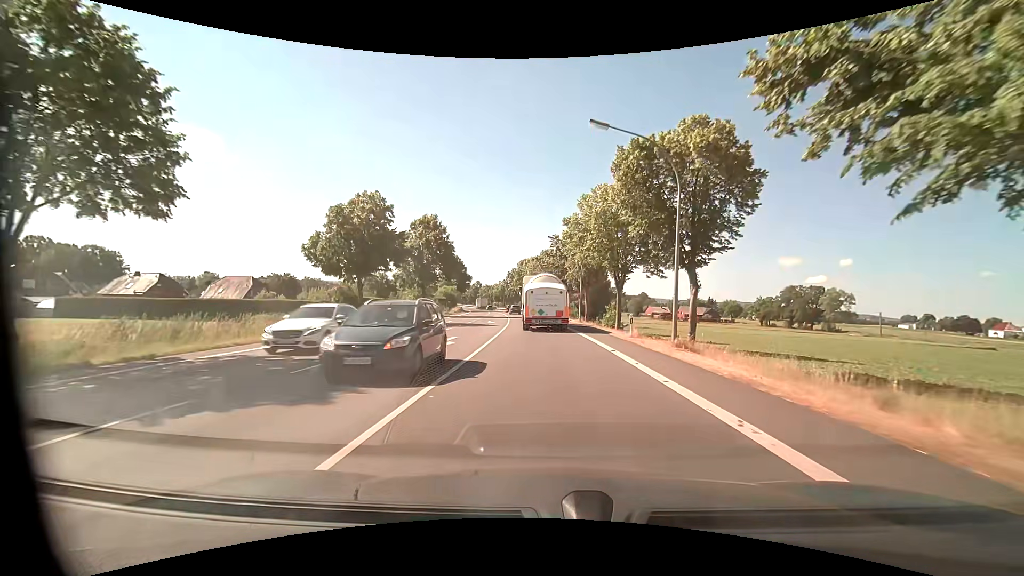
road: primary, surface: asphalt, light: Day
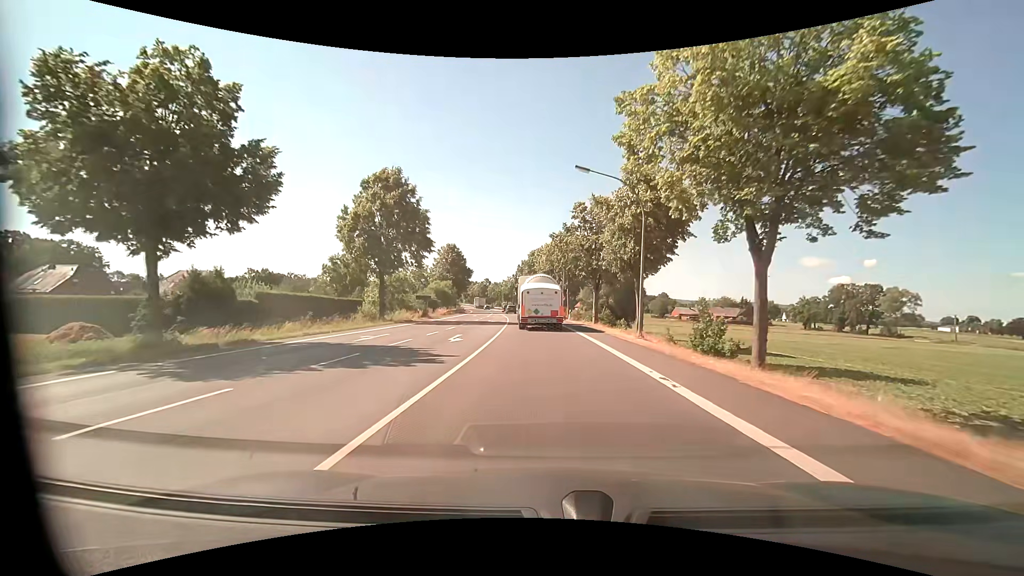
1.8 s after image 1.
(-0.4, +23.4) m; -2°
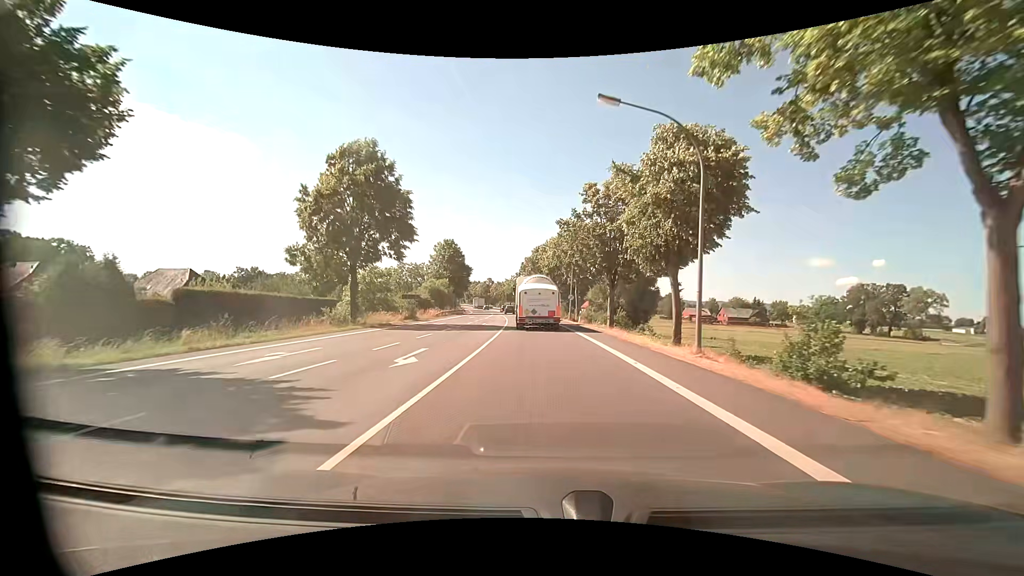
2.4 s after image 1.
(0.0, +8.0) m; 0°
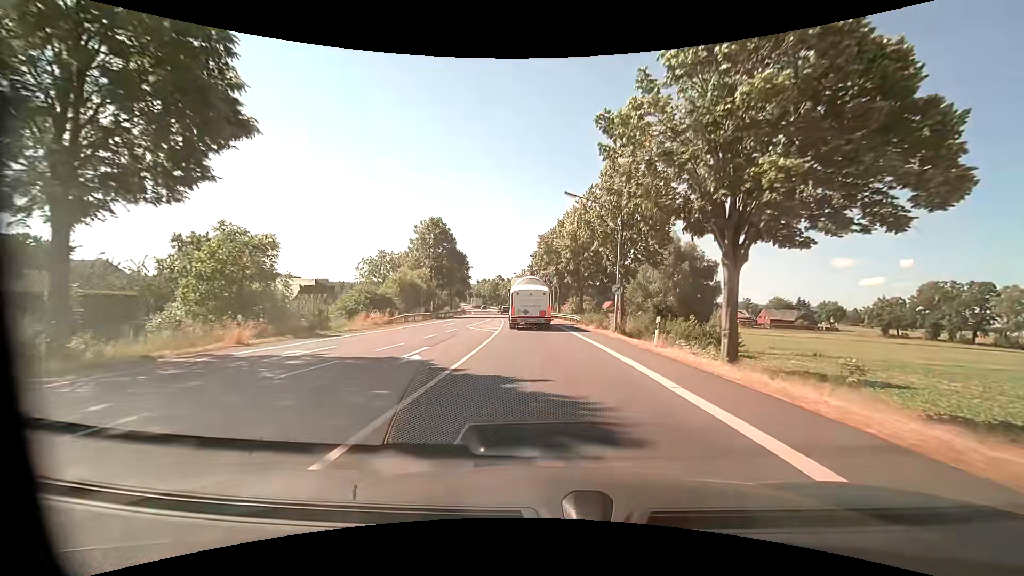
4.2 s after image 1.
(-0.4, +24.5) m; -2°
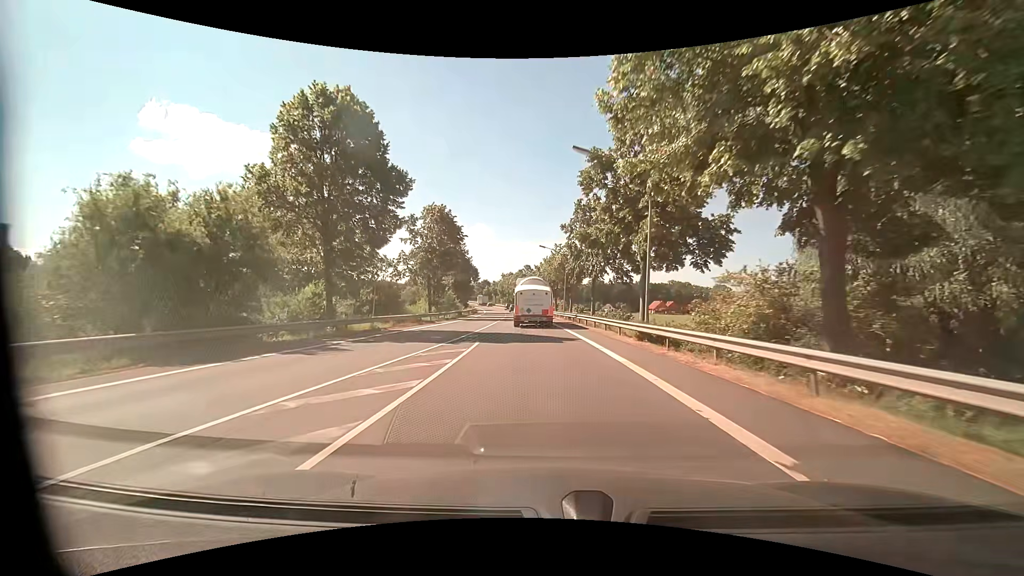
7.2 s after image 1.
(-1.6, +42.9) m; -4°
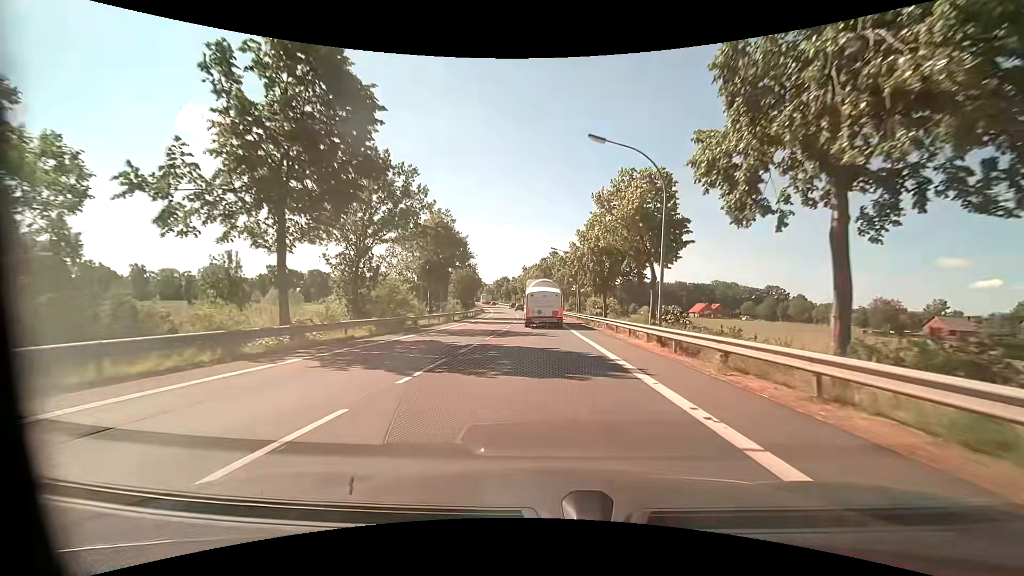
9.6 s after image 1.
(-1.1, +36.3) m; -3°
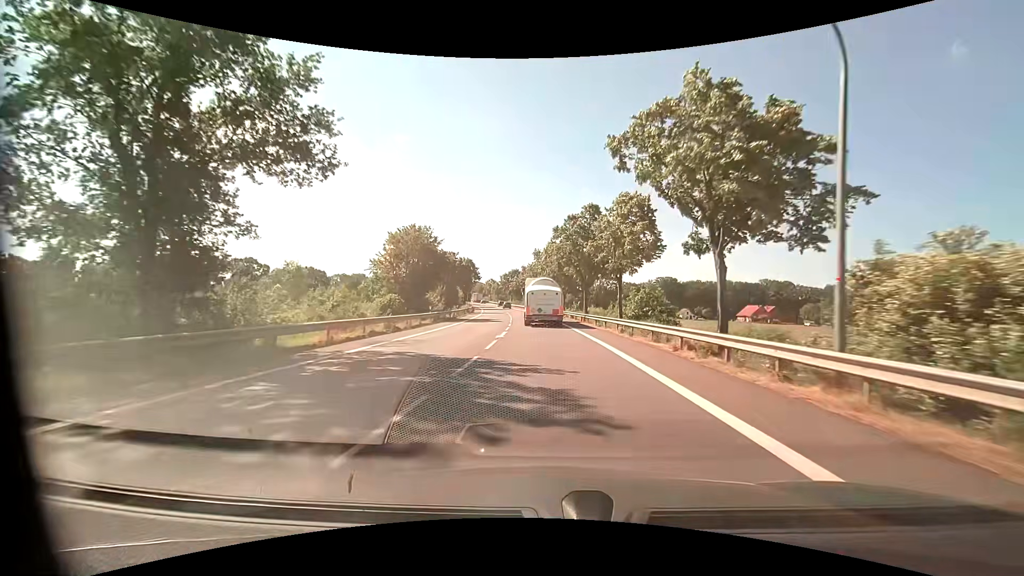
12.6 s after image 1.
(-0.6, +47.4) m; -2°
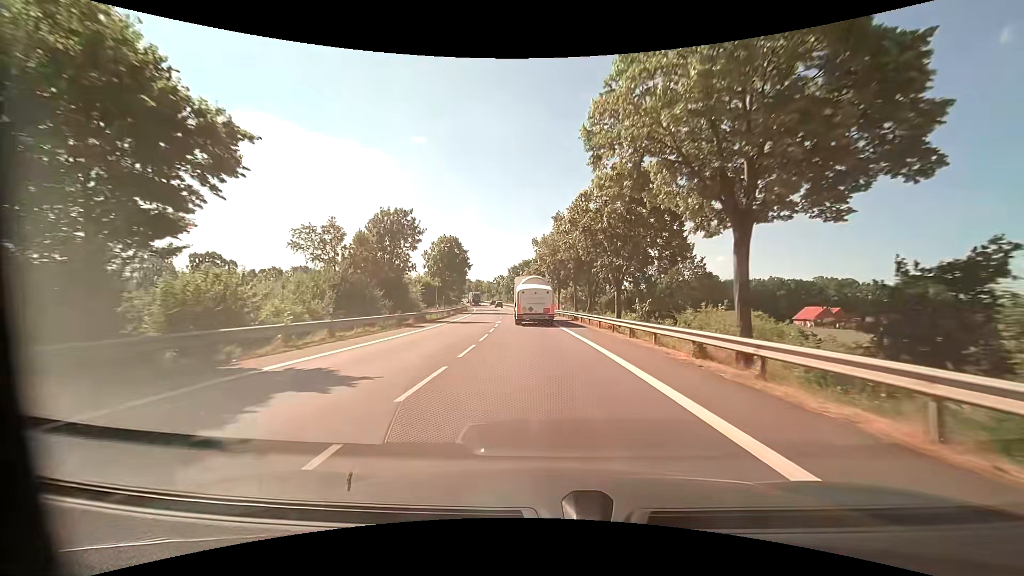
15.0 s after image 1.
(-0.7, +38.9) m; -2°
(0, +10) (0, +20) (-1, +30) (-1, +40) (-2, +50) (-3, +60) (-4, +70) (-5, +80) (-7, +90) (-8, +100) m
